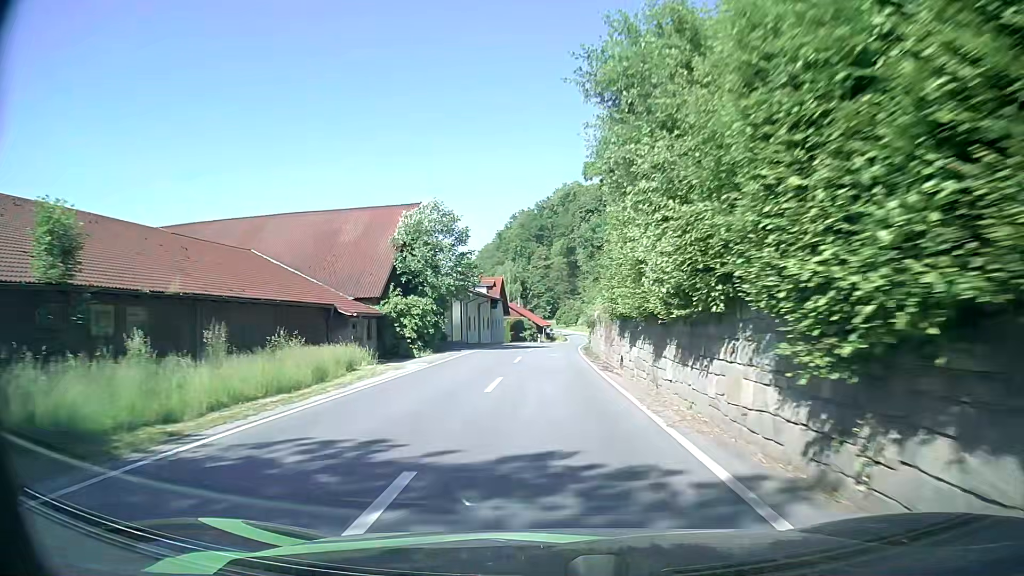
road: secondary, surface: asphalt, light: Day
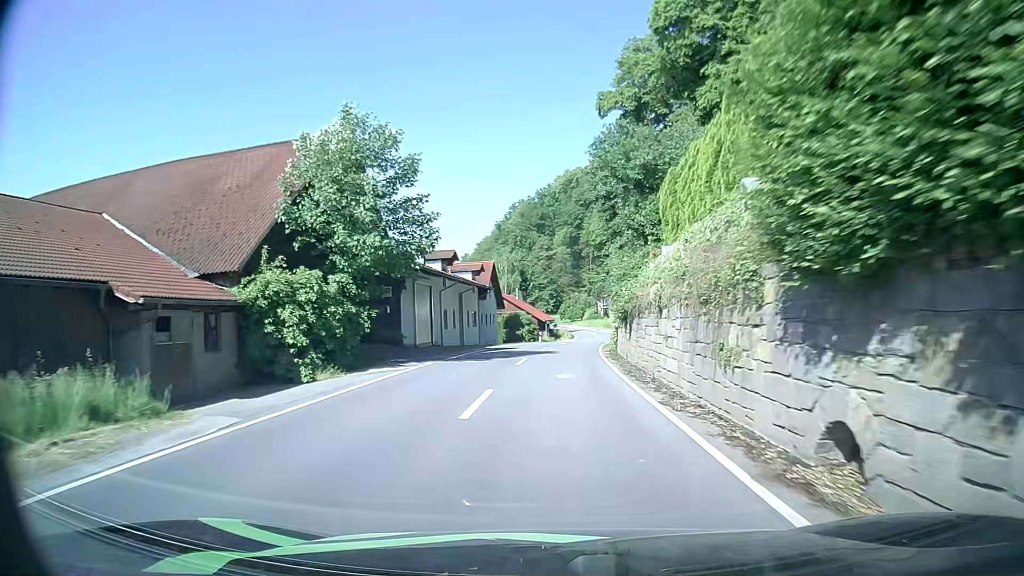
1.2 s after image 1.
(0.0, +16.7) m; 0°
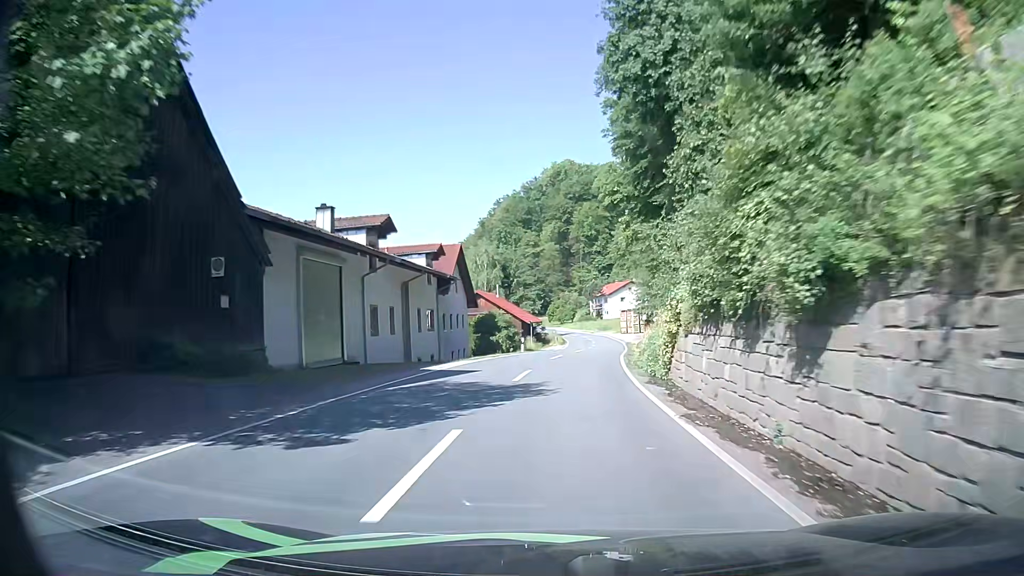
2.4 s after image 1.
(+0.2, +16.9) m; +1°
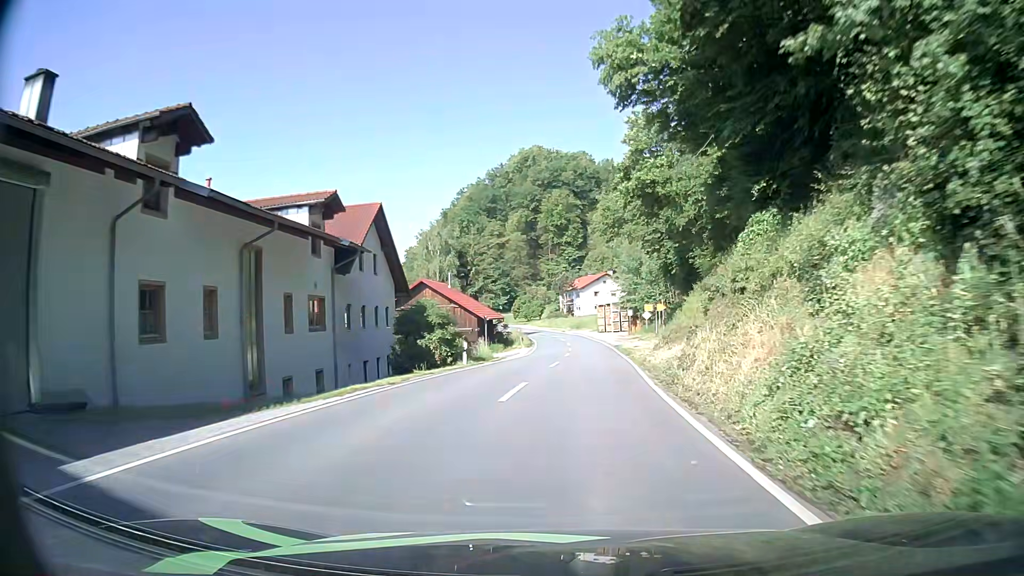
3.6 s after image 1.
(+0.3, +16.4) m; +3°
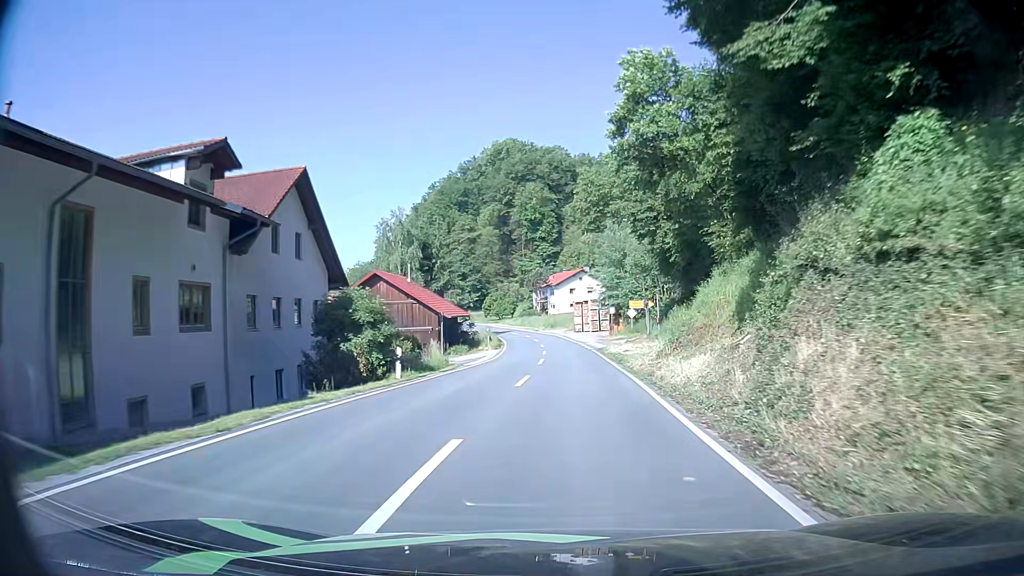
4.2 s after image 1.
(+0.1, +8.0) m; +2°
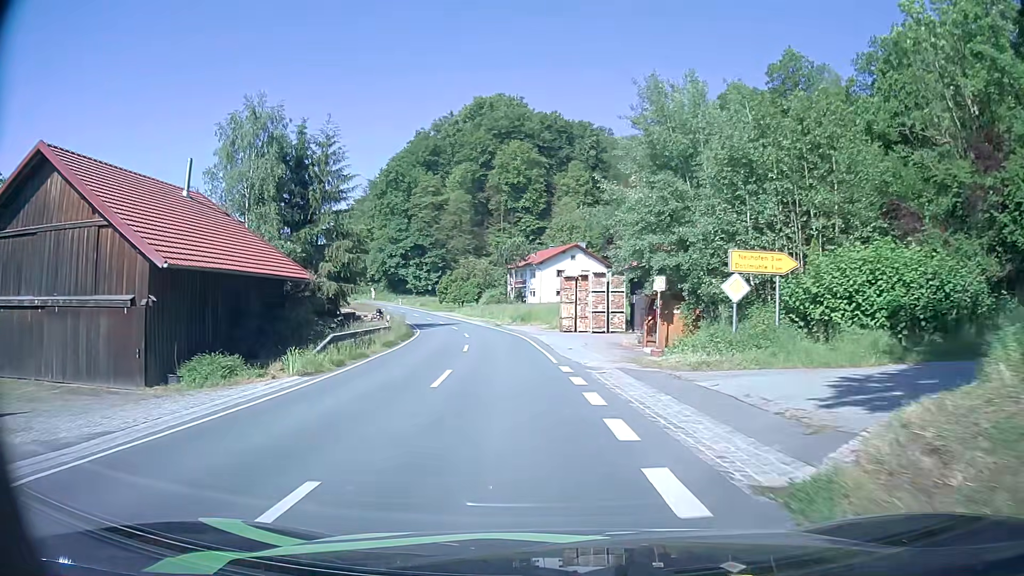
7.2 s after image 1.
(+1.6, +38.3) m; +2°
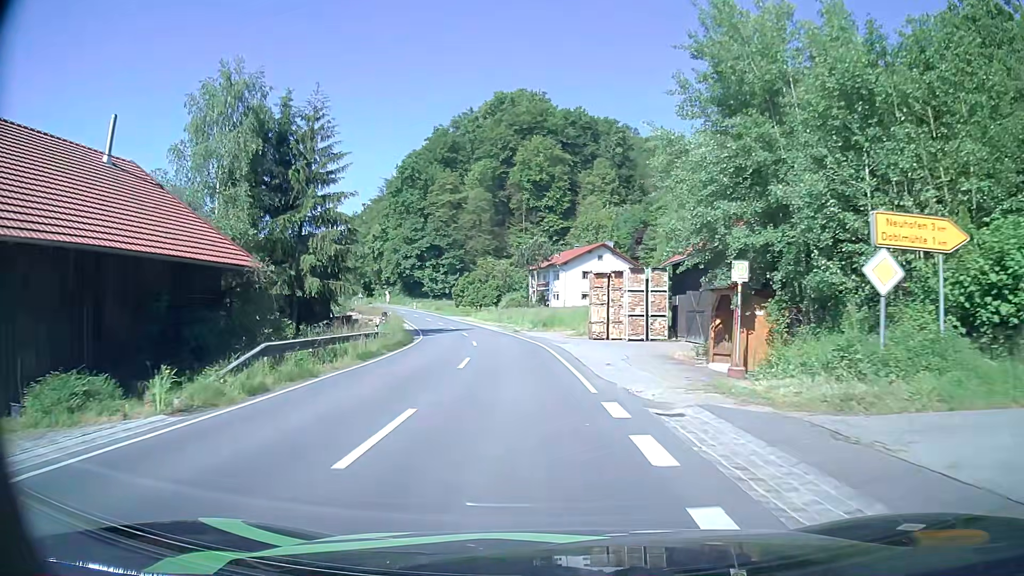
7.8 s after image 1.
(-0.1, +7.6) m; -1°
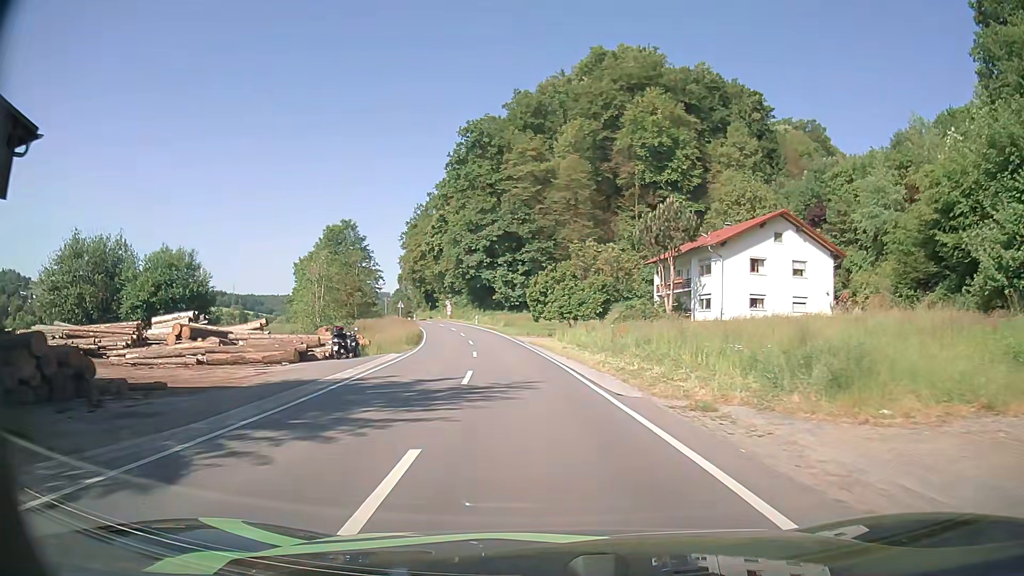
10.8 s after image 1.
(-3.5, +38.8) m; -9°
